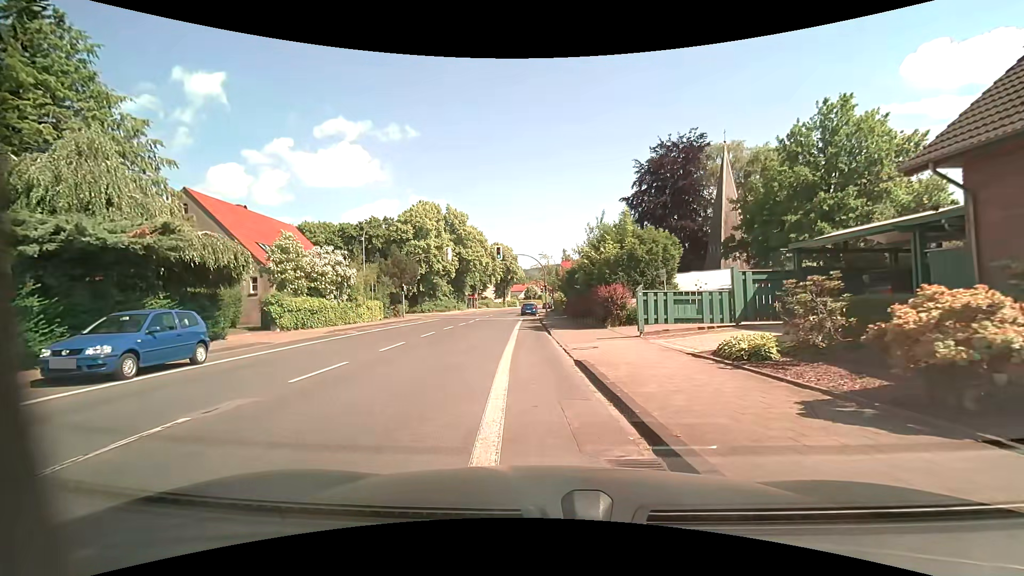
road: tertiary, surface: asphalt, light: Day
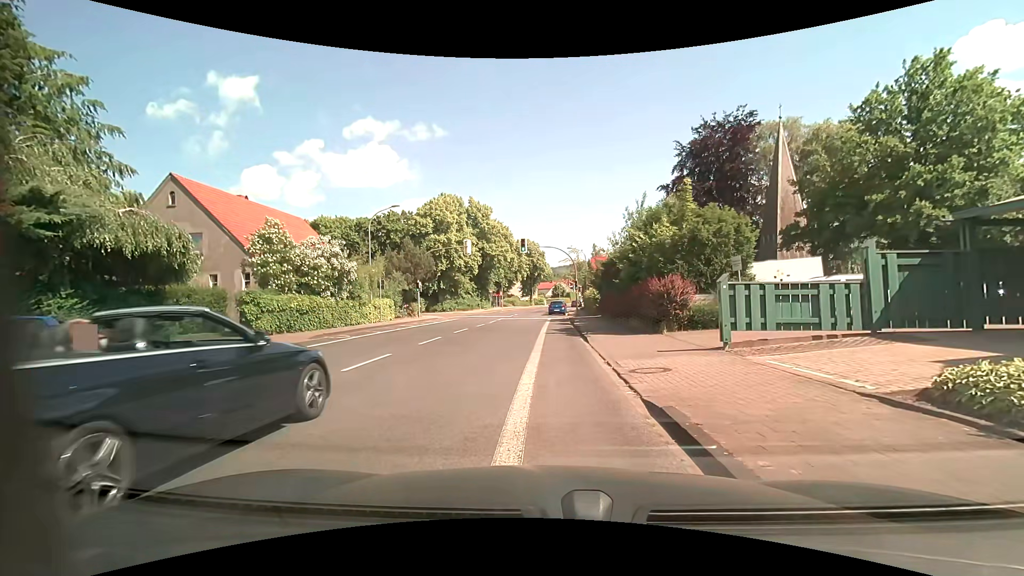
(-0.1, +4.7) m; -3°
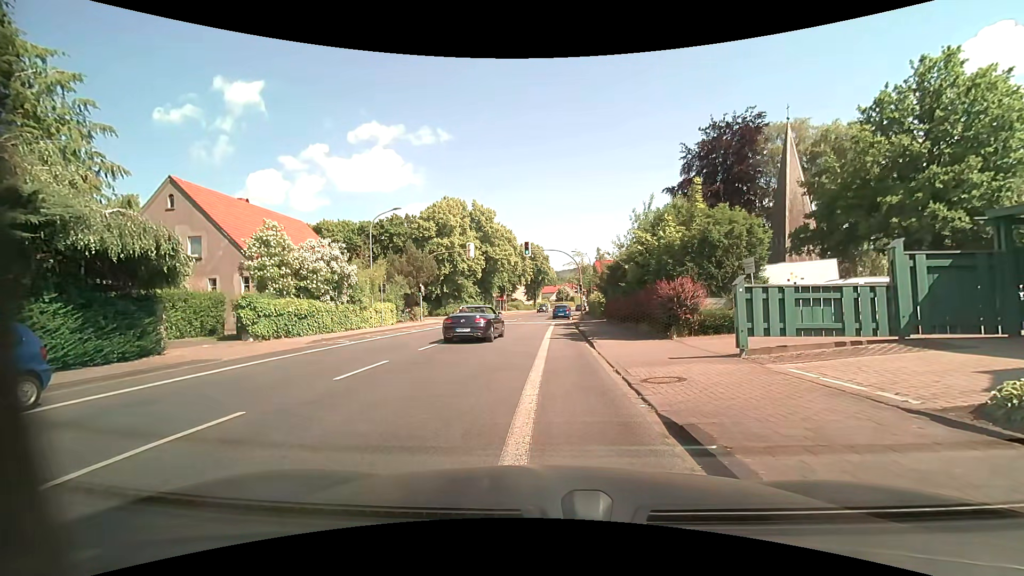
(0.0, +0.7) m; 0°
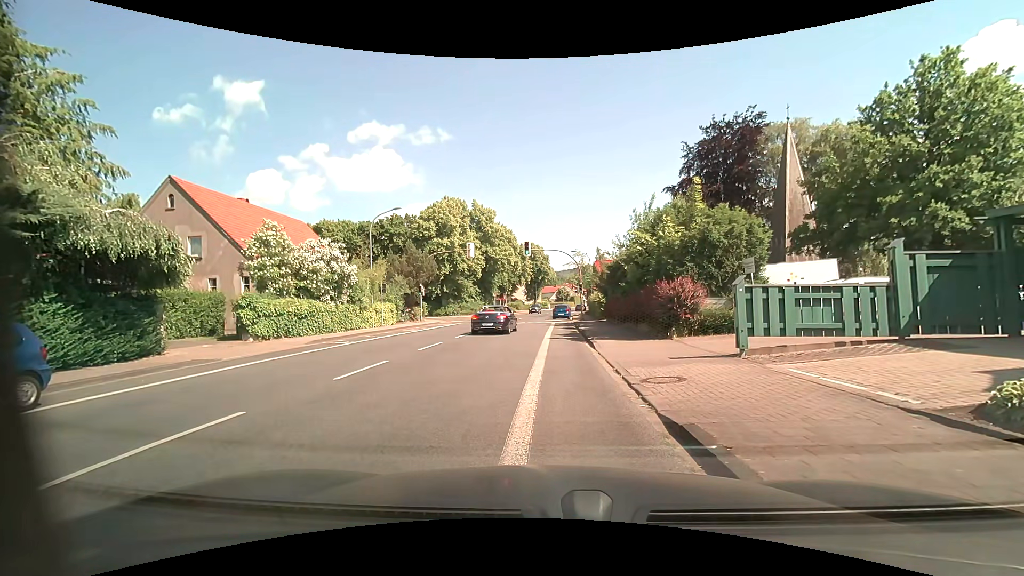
(0.0, 0.0) m; 0°
